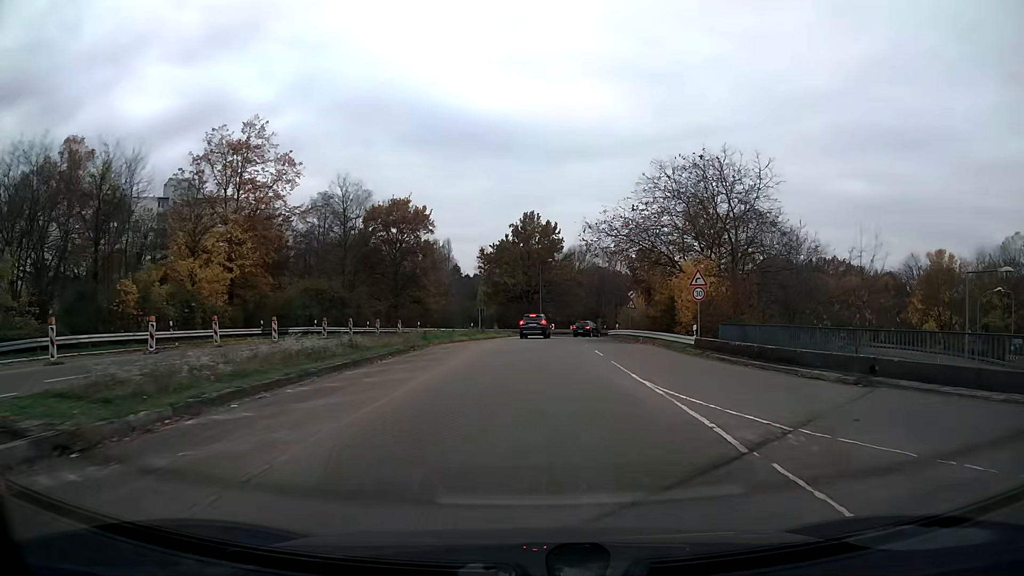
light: Day
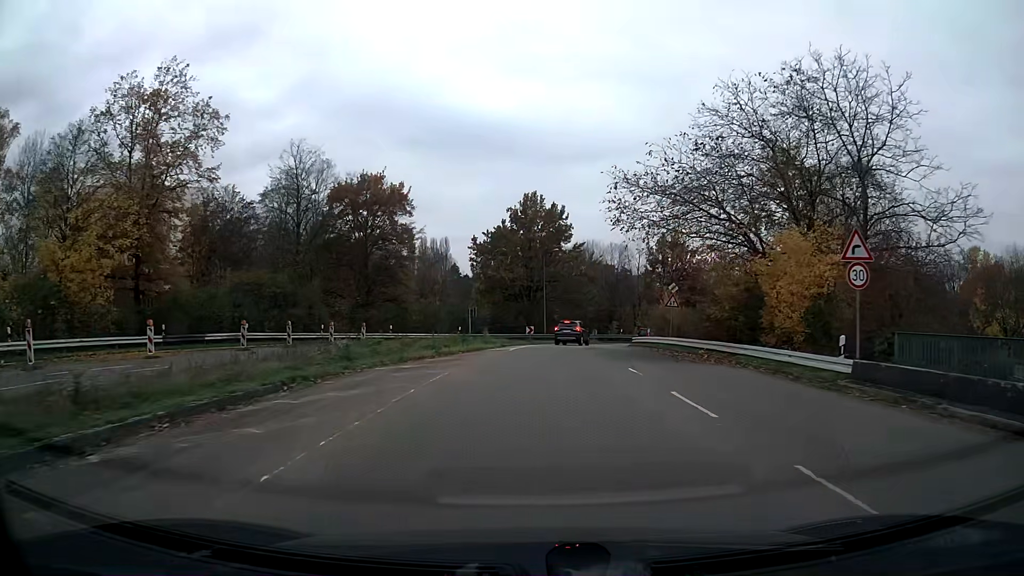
(0.0, +14.5) m; 0°
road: tertiary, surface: asphalt
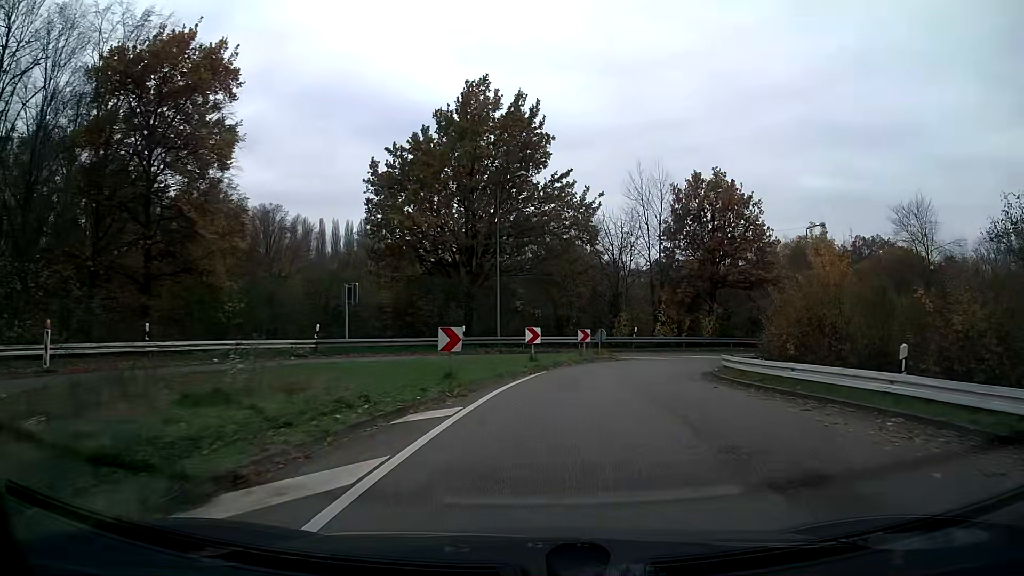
(+0.8, +31.9) m; +5°
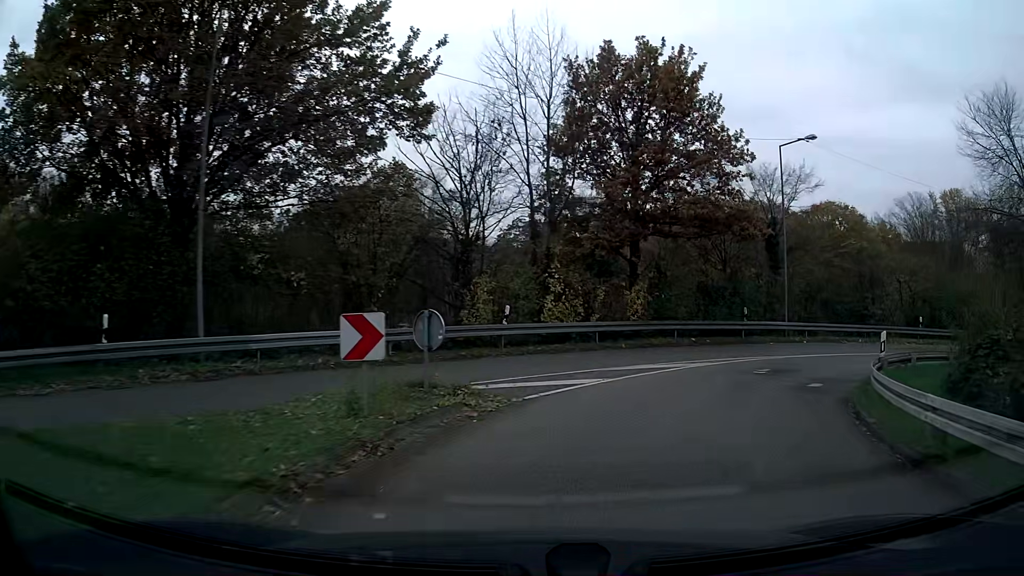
(+2.3, +20.2) m; +17°
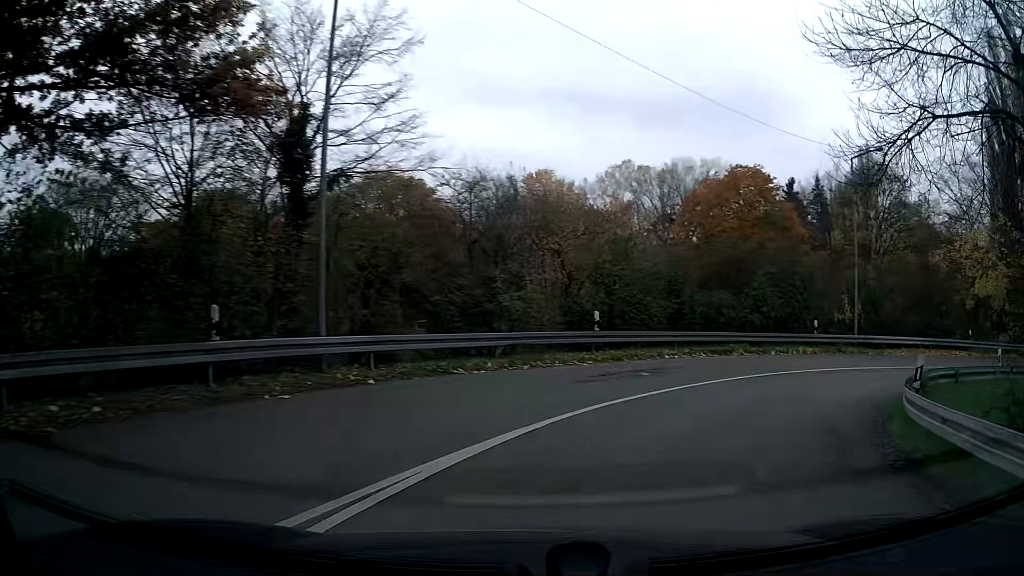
(+5.8, +16.9) m; +40°
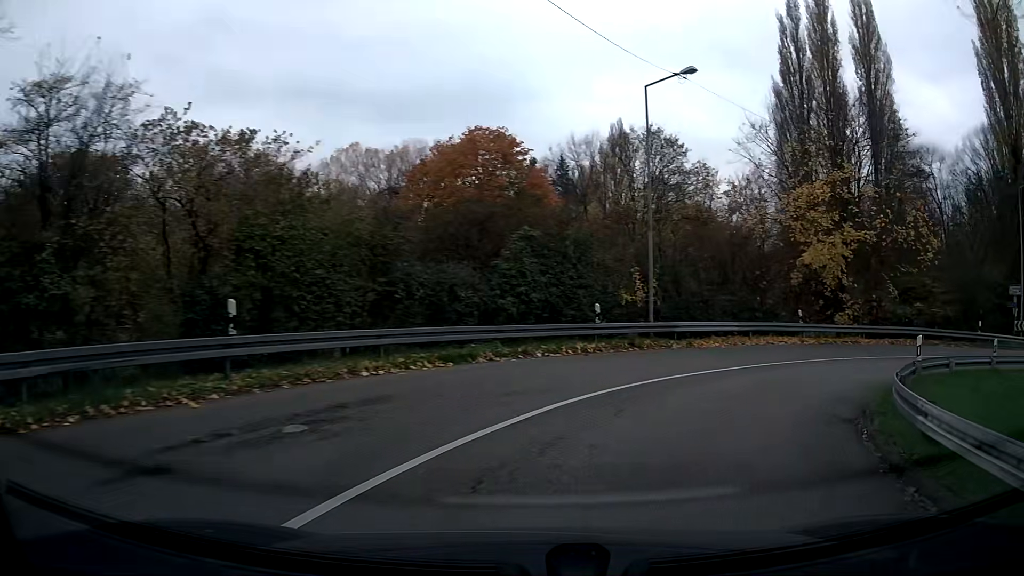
(+1.8, +8.8) m; +23°
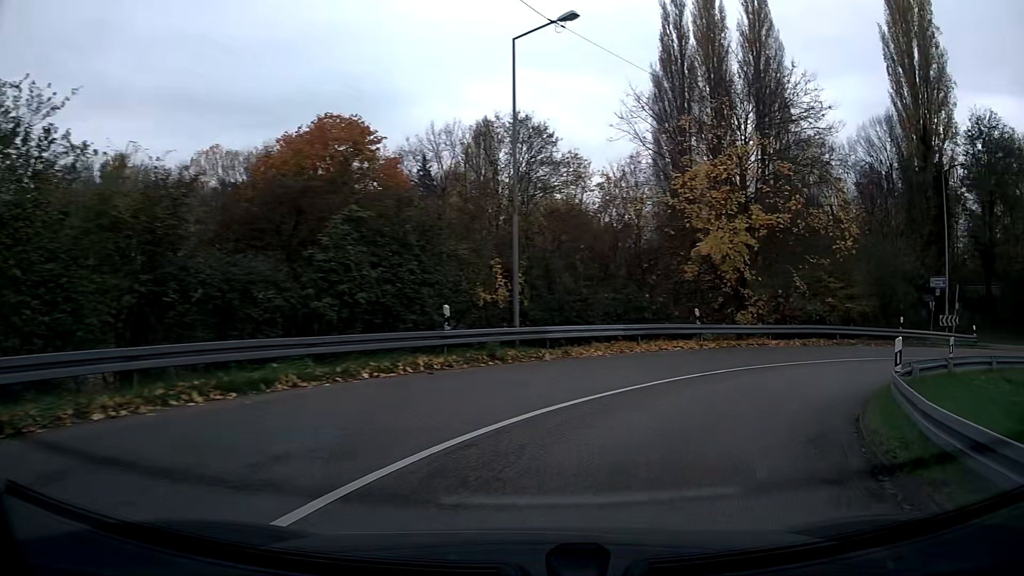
(+0.4, +4.6) m; +11°
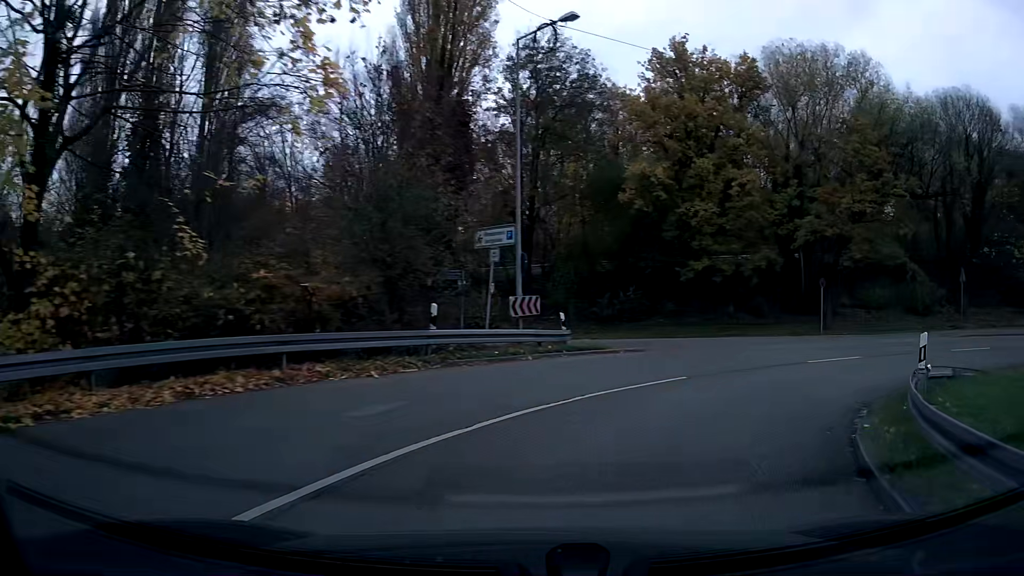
(+7.1, +16.5) m; +47°
